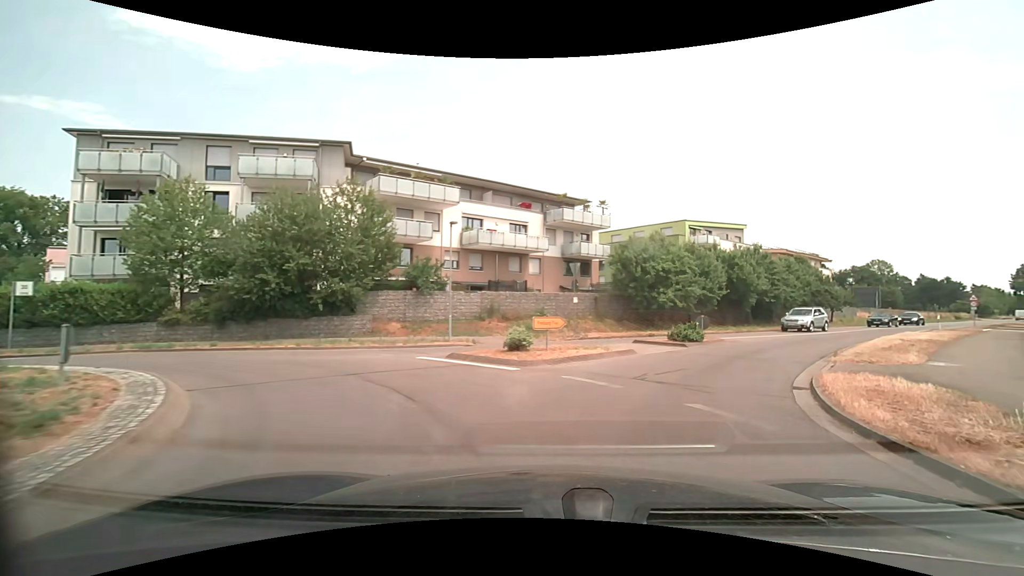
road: secondary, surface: asphalt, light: Day
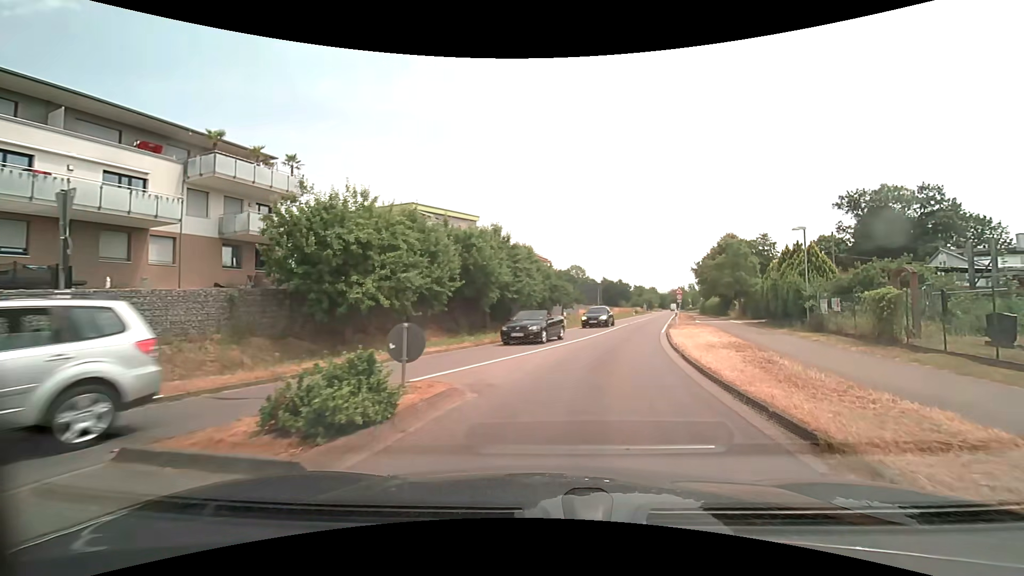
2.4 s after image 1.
(+3.8, +14.2) m; +30°
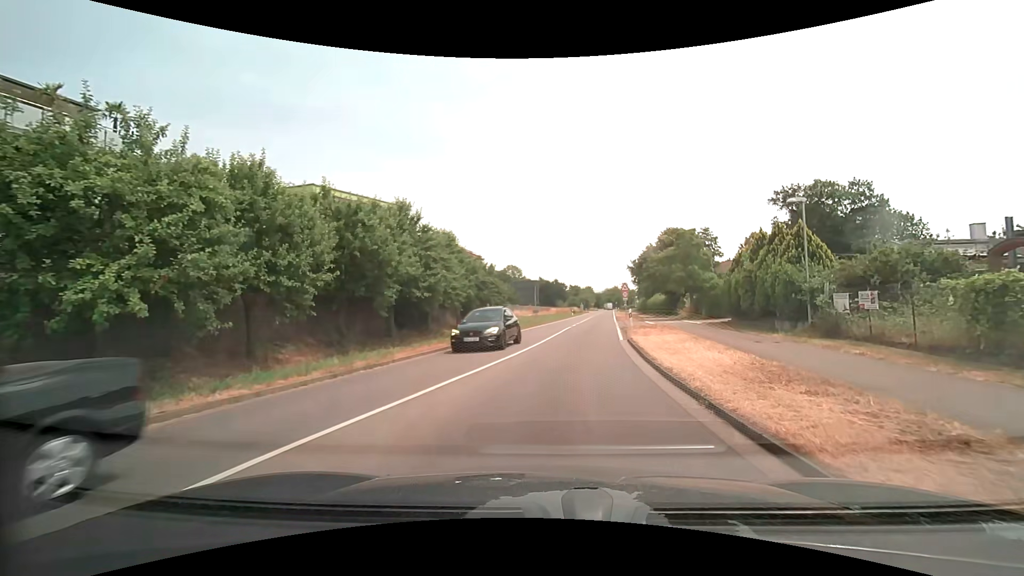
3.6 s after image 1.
(+0.5, +7.5) m; +7°
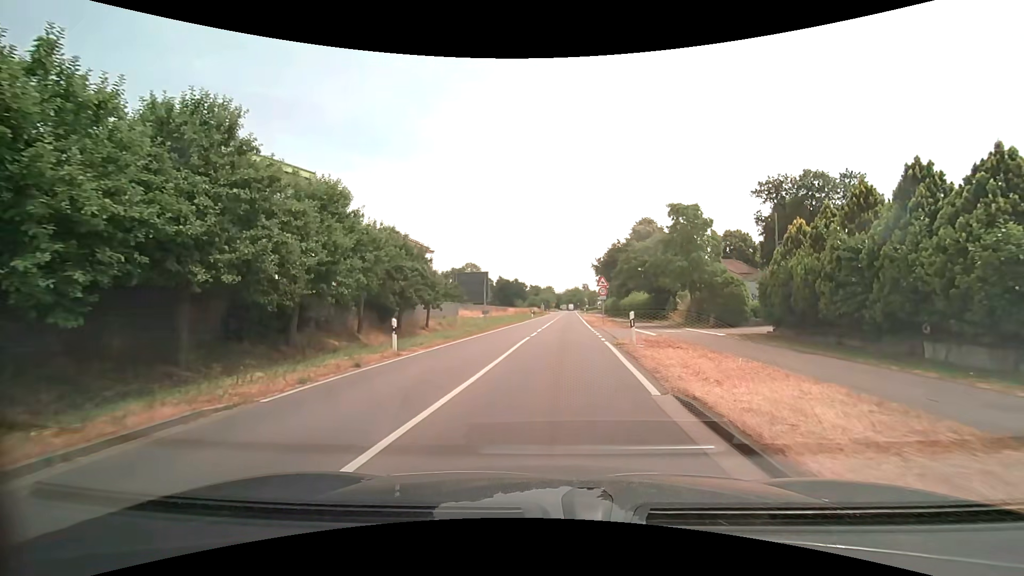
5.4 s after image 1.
(+0.6, +12.0) m; +6°
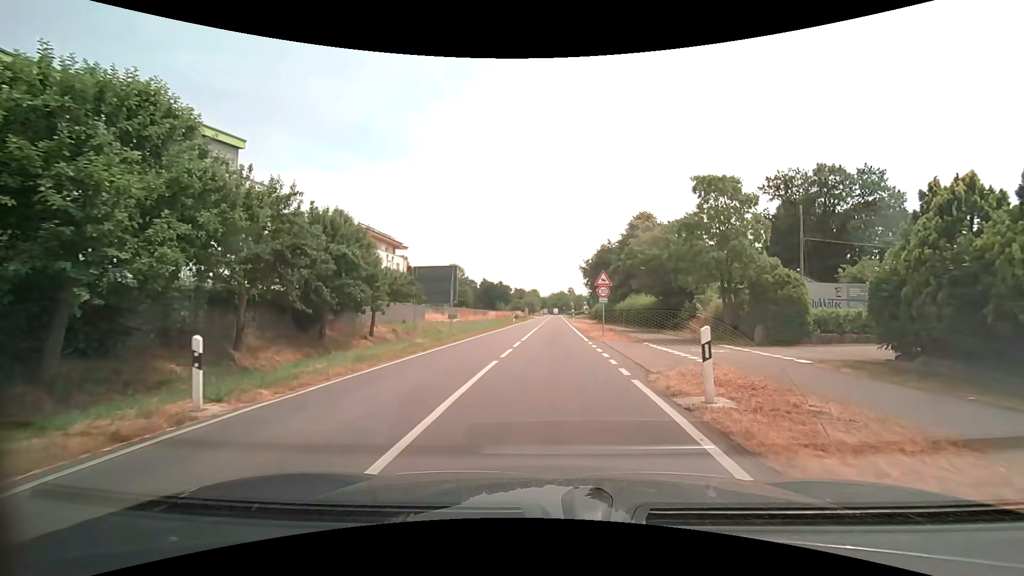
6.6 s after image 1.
(+0.1, +8.4) m; +2°
(0, +10) (0, +20) (+1, +30) (+1, +40) (+1, +50) (+1, +60) (+1, +70) (+2, +80) (+2, +90) (+2, +100) m
